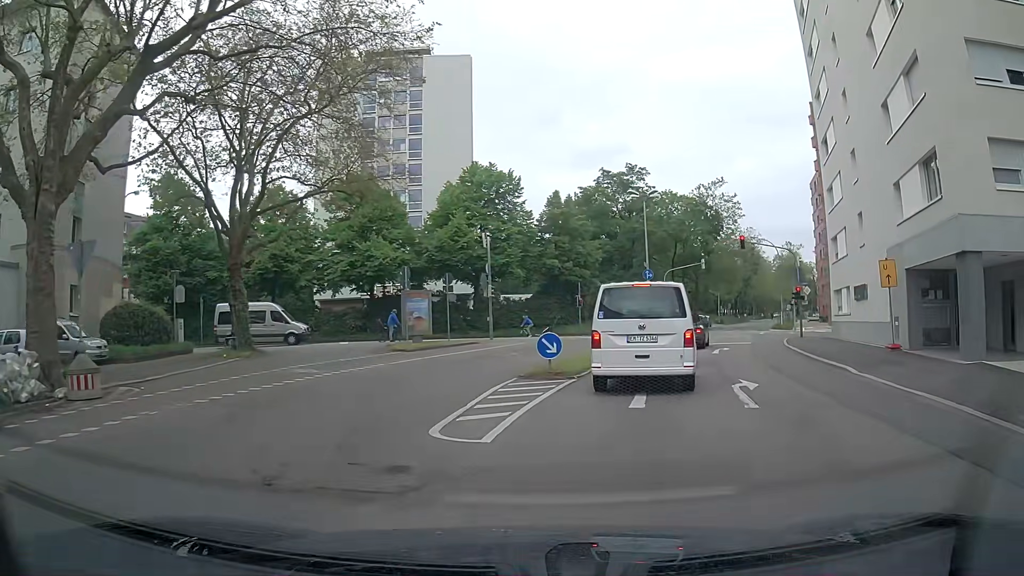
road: secondary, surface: asphalt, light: Day
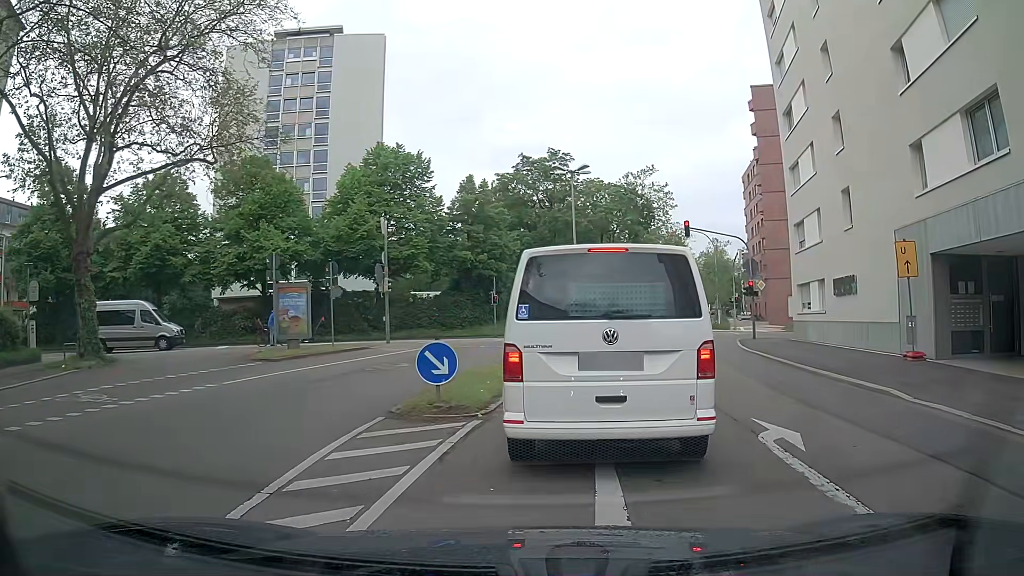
(+0.3, +5.8) m; +7°
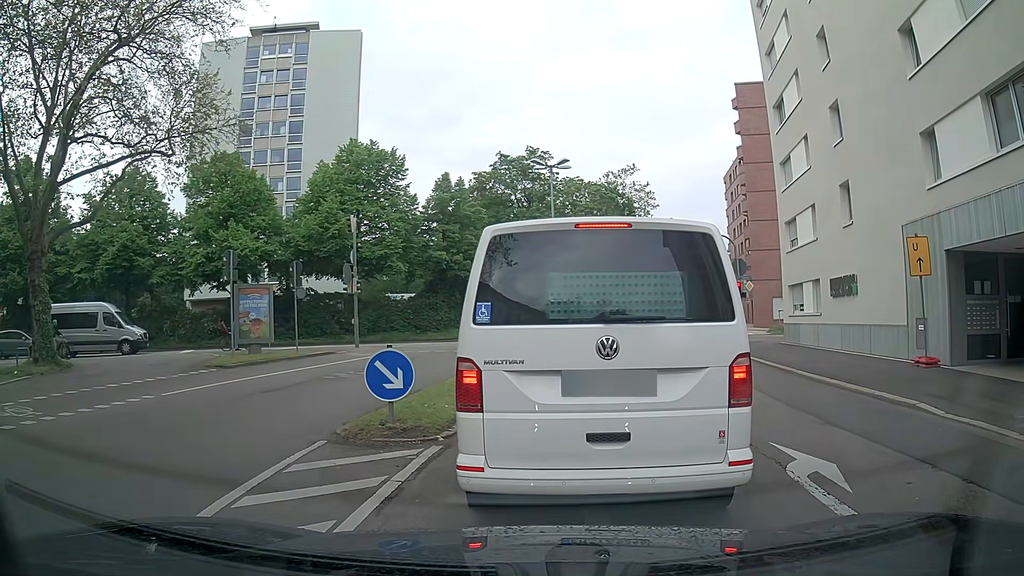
(0.0, +1.6) m; -1°
